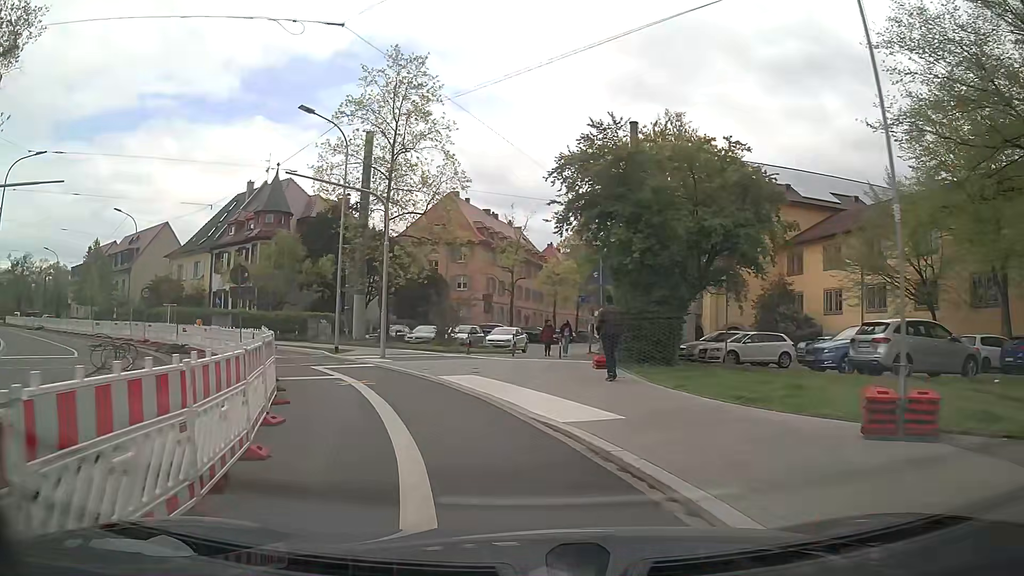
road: secondary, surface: asphalt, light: Day
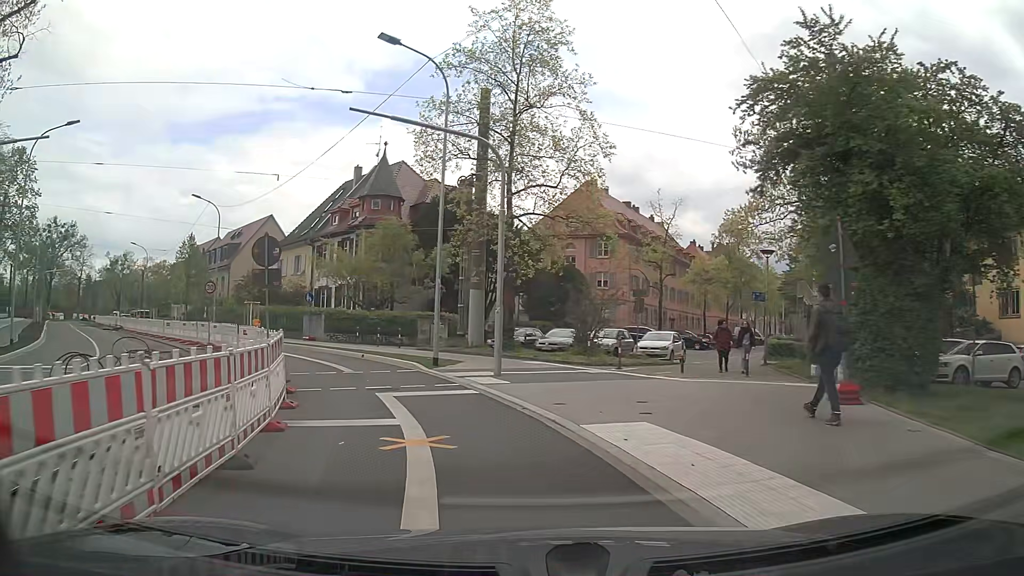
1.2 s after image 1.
(-0.7, +7.3) m; -11°
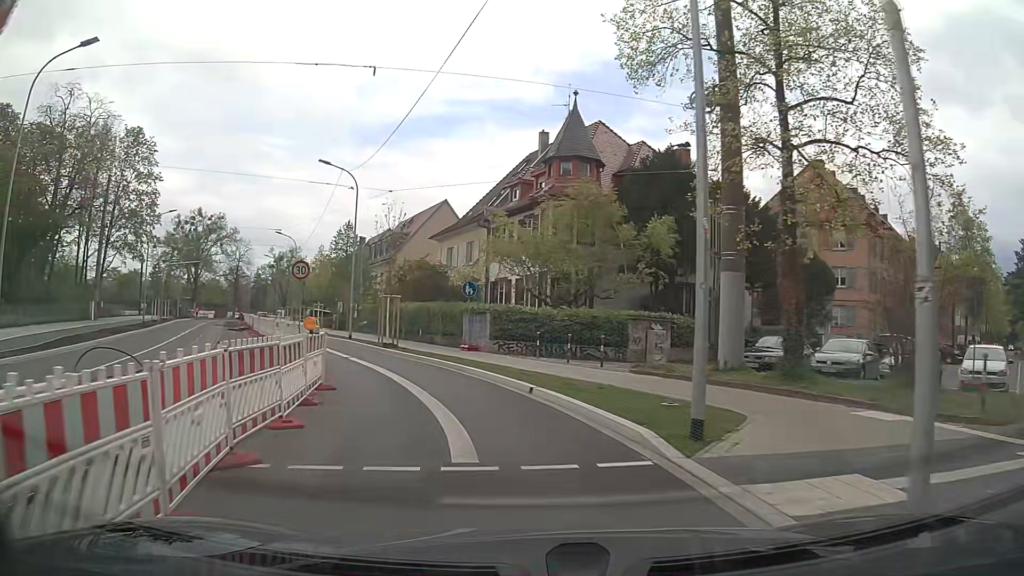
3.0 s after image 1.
(-1.8, +11.3) m; -18°
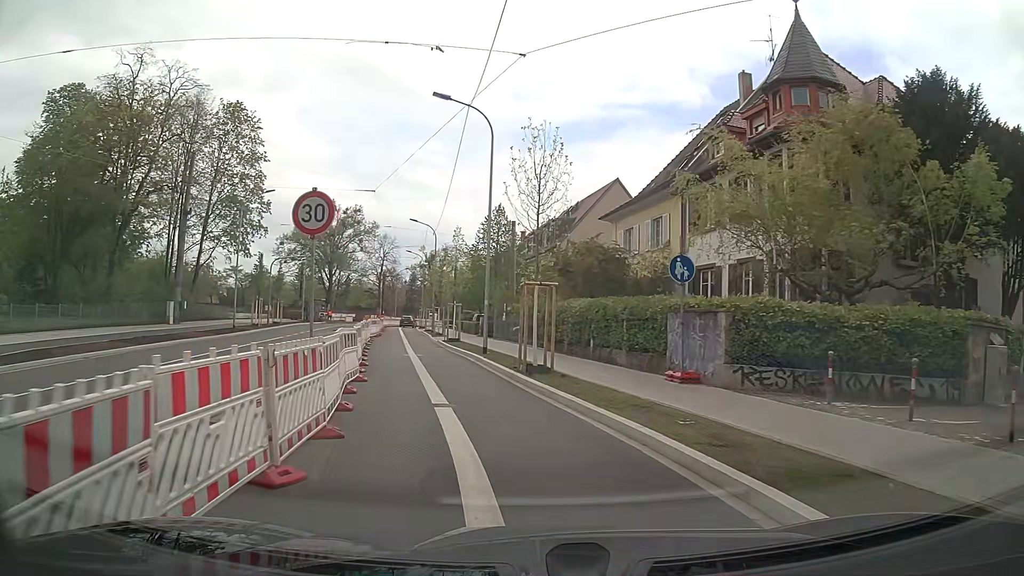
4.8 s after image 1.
(-1.5, +11.8) m; -13°
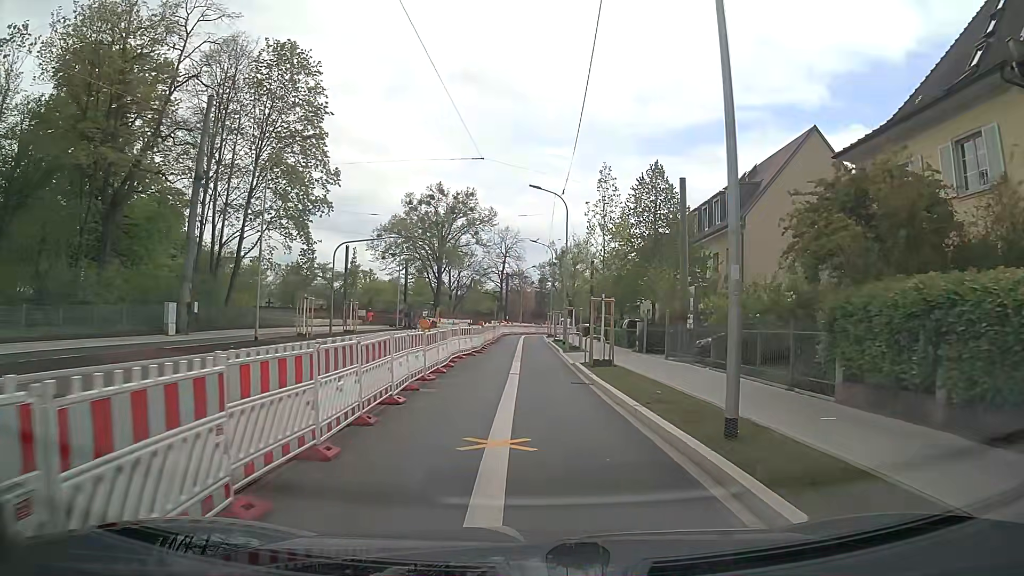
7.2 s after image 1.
(-2.1, +16.4) m; -11°
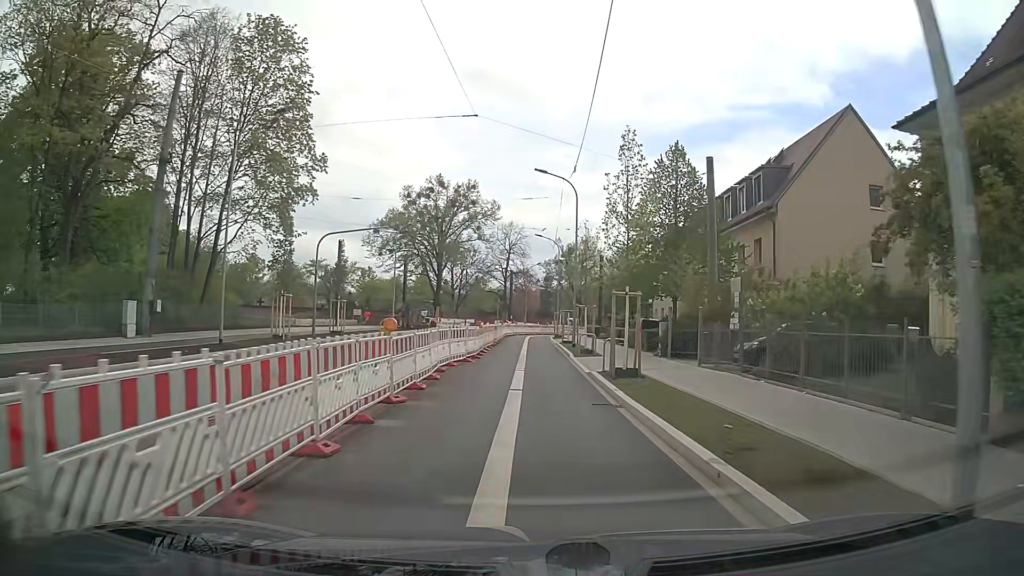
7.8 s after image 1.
(-0.1, +4.2) m; -1°
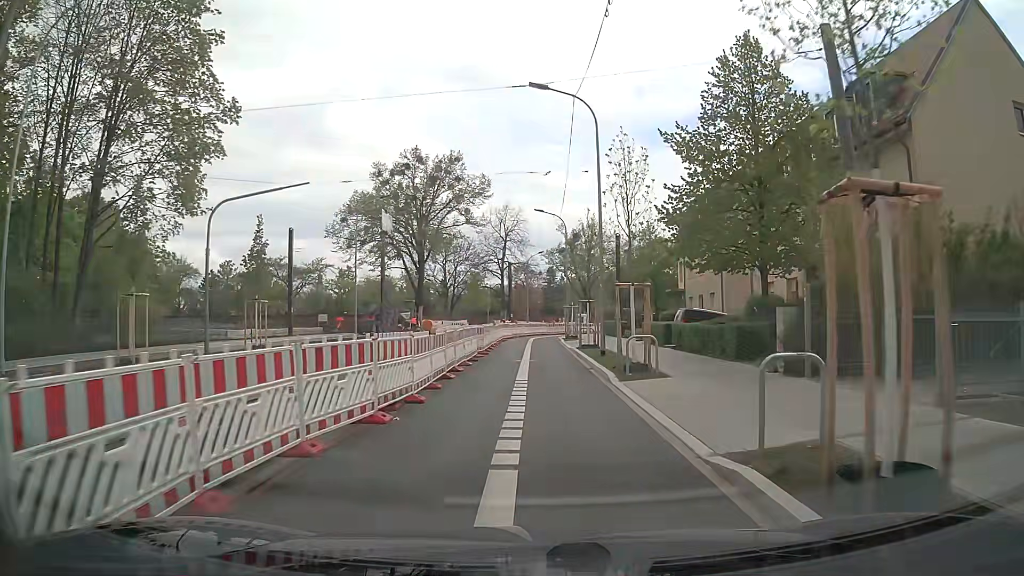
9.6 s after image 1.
(0.0, +13.0) m; -1°
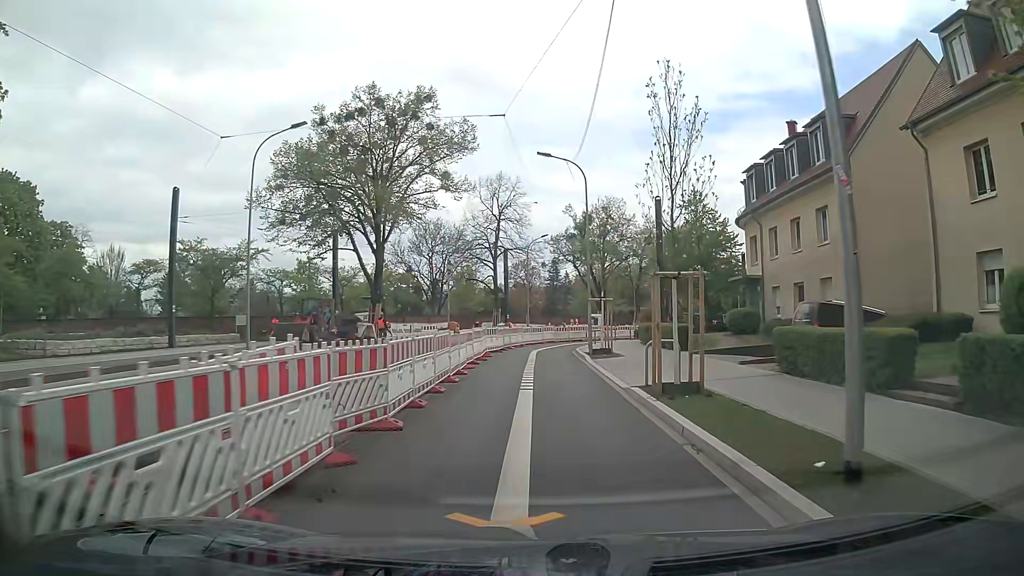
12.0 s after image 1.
(+0.1, +17.5) m; 0°
(0, +10) (0, +20) (+1, +30) (+2, +40) (+6, +49) (+11, +58) (+17, +66) (+23, +74) (+29, +82) (+35, +90) m
